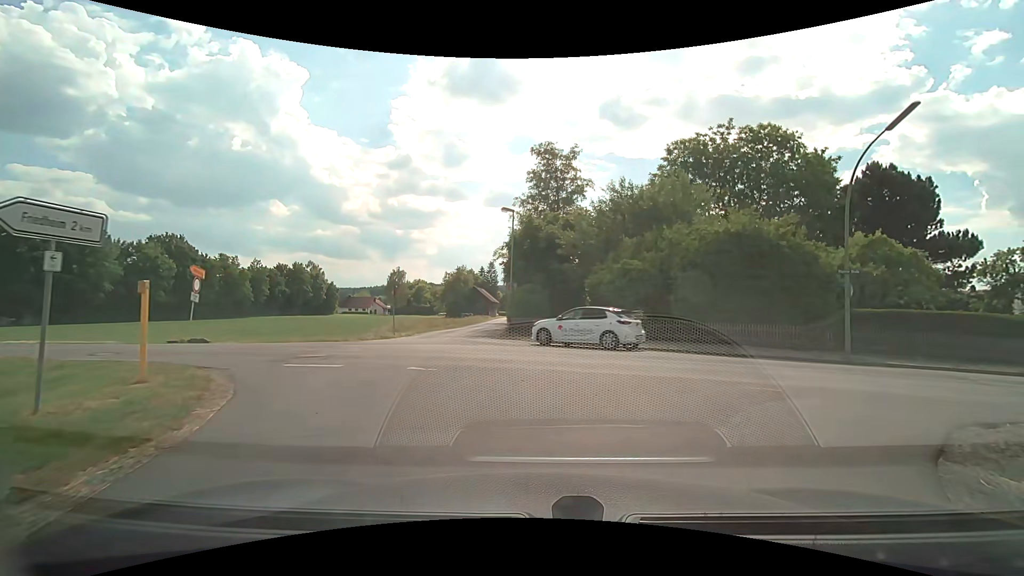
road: unclassified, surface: asphalt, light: Day
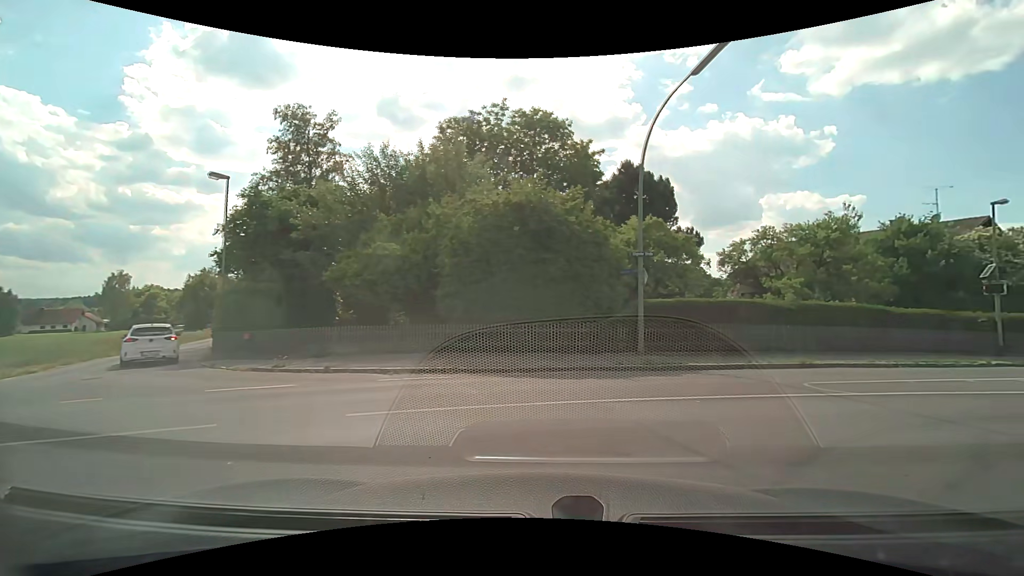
(+1.1, +6.4) m; +24°
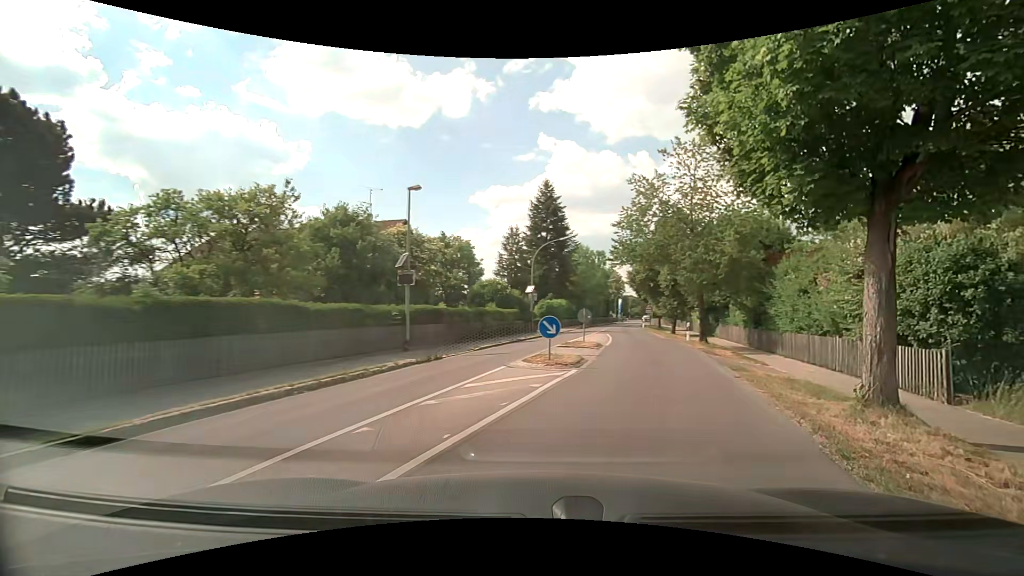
(+4.1, +7.7) m; +55°
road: tertiary
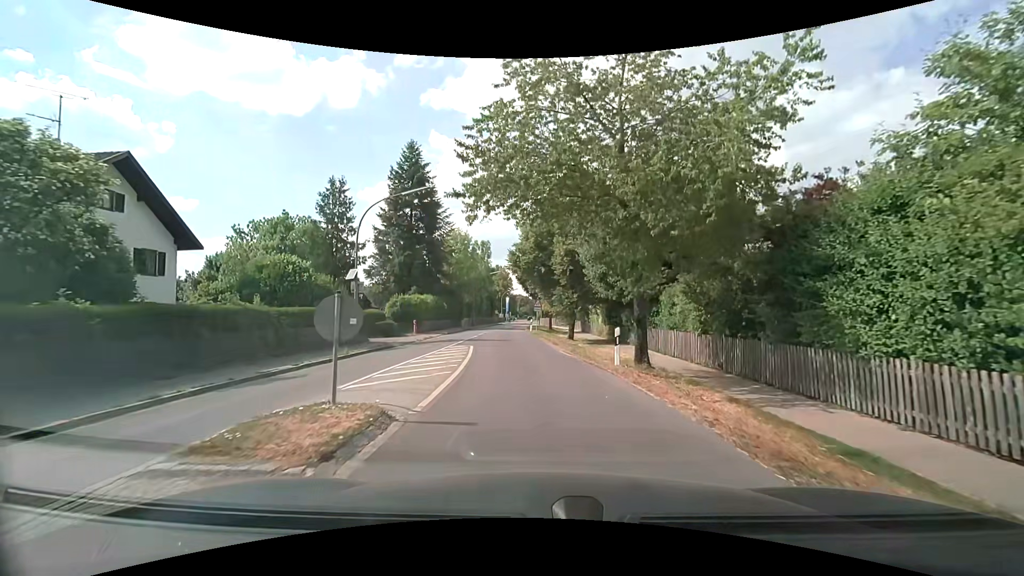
(+3.0, +15.1) m; +14°
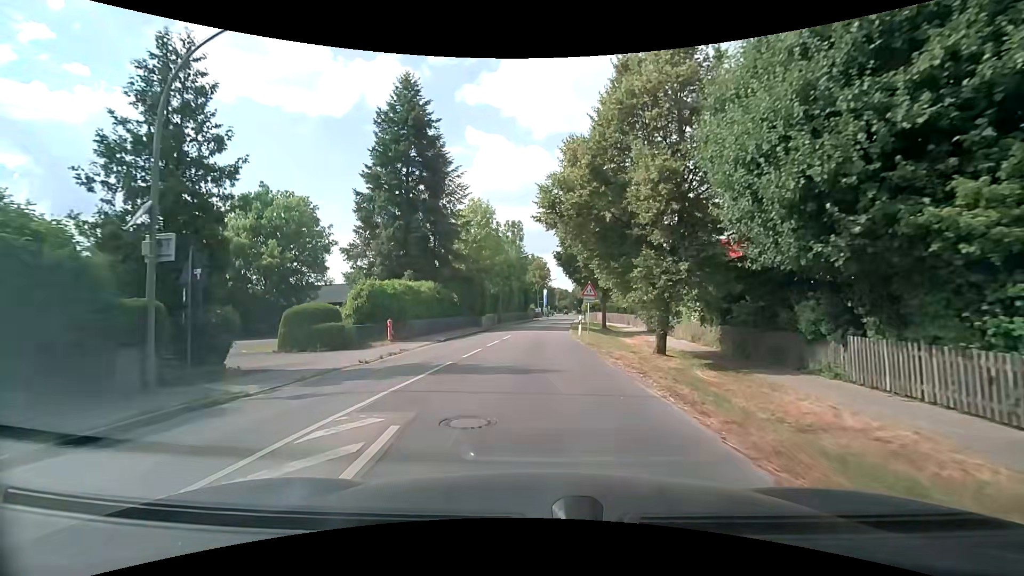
(-0.6, +15.8) m; -5°
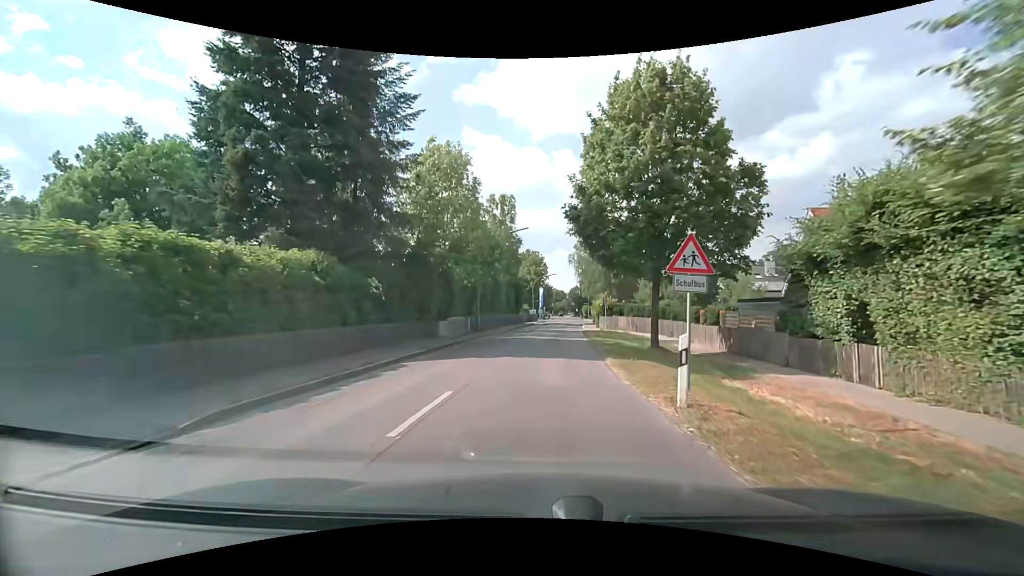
(-0.2, +18.1) m; +1°
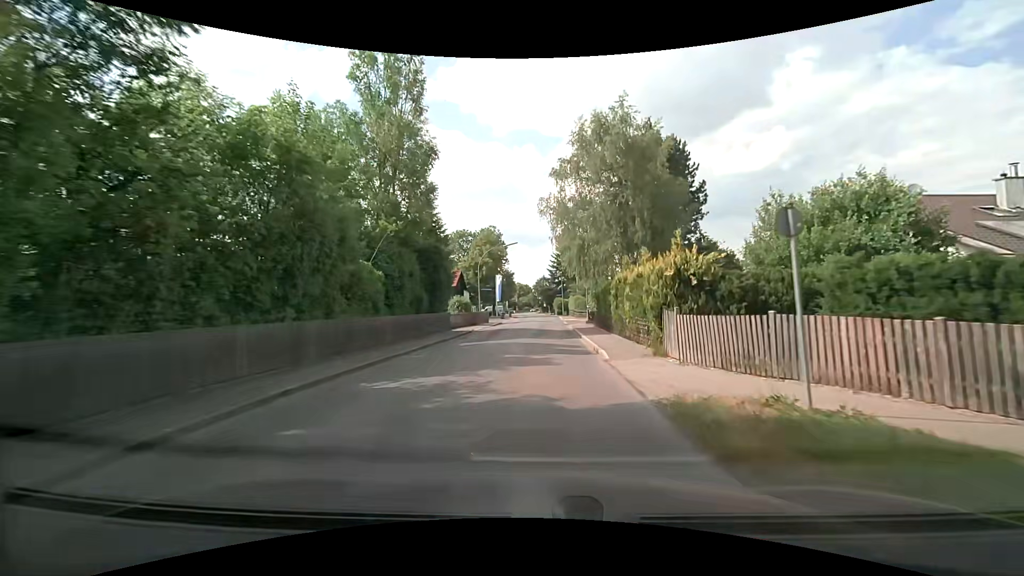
(+1.1, +33.1) m; +4°
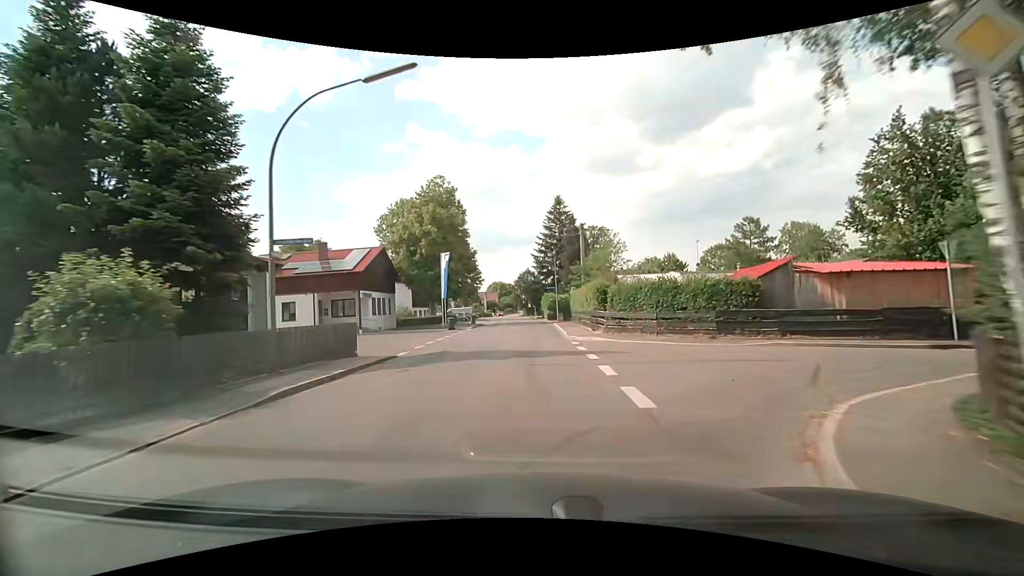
(+0.2, +35.4) m; +1°
(0, +10) (0, +20) (0, +30) (0, +40) (0, +50) (0, +60) (-1, +70) (-2, +80) (-3, +90) (-4, +100) m
